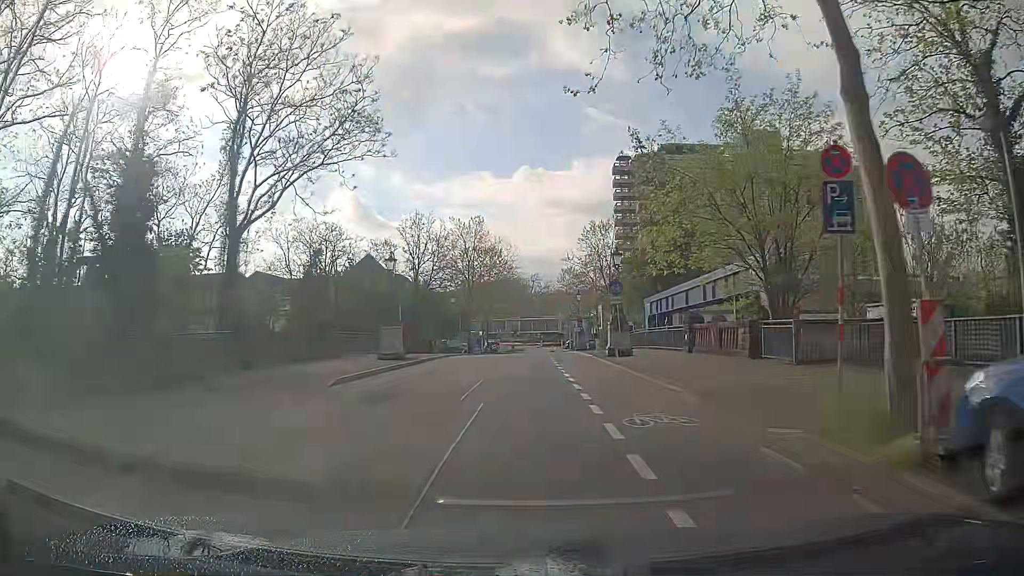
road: tertiary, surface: asphalt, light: Day
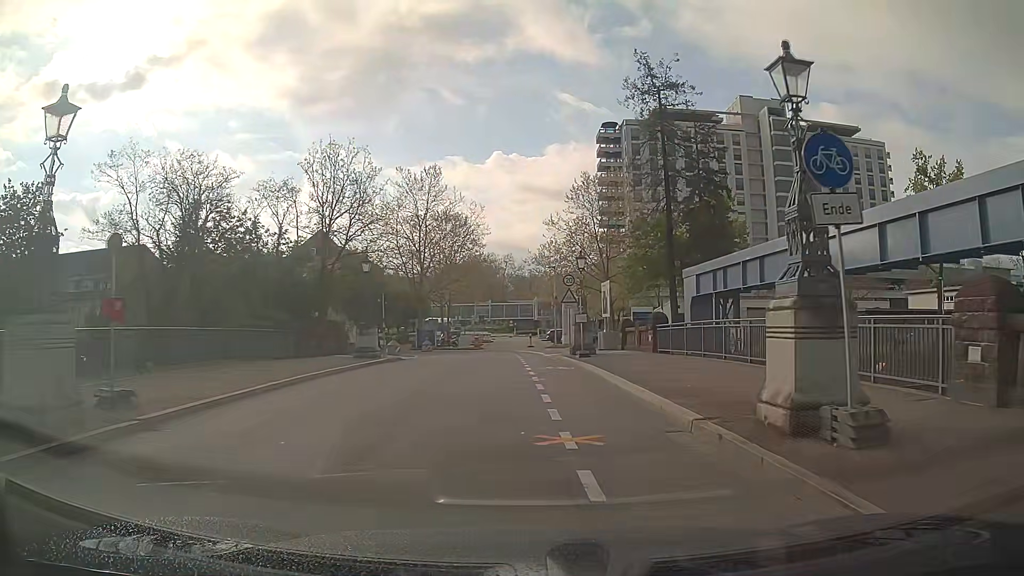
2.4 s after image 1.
(+0.5, +20.2) m; +4°
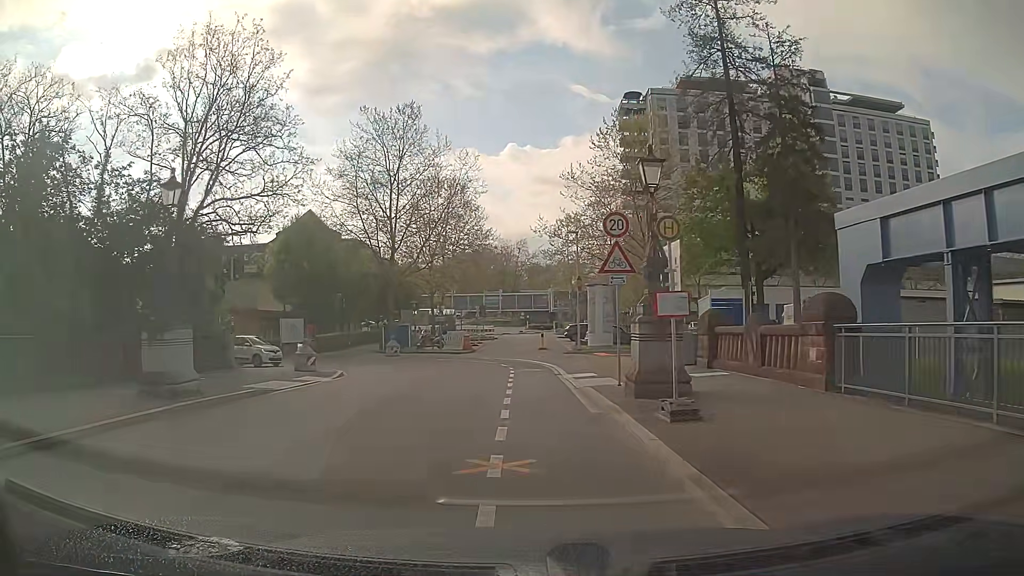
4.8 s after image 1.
(+0.1, +17.0) m; -2°
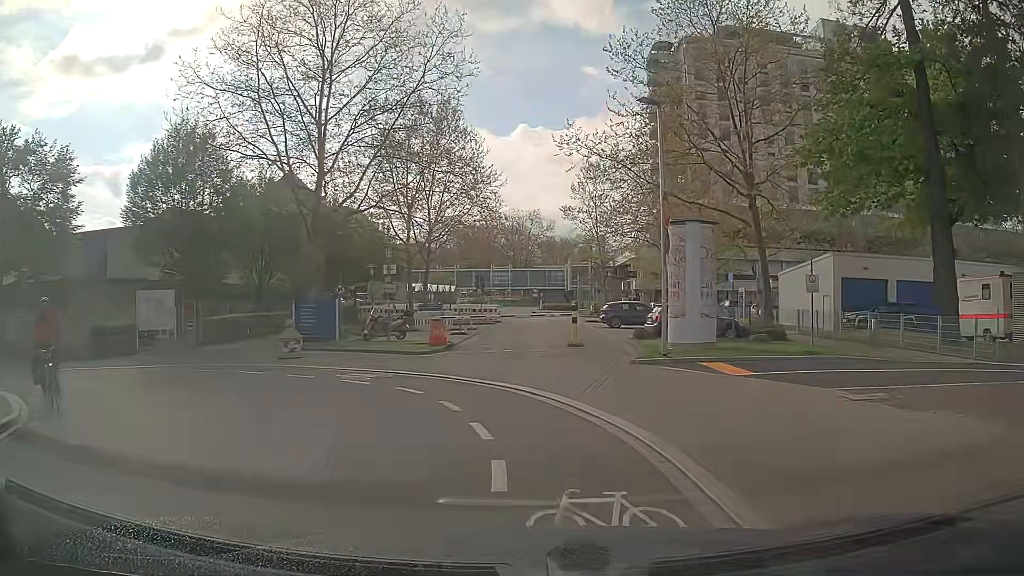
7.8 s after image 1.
(-0.3, +18.8) m; -2°
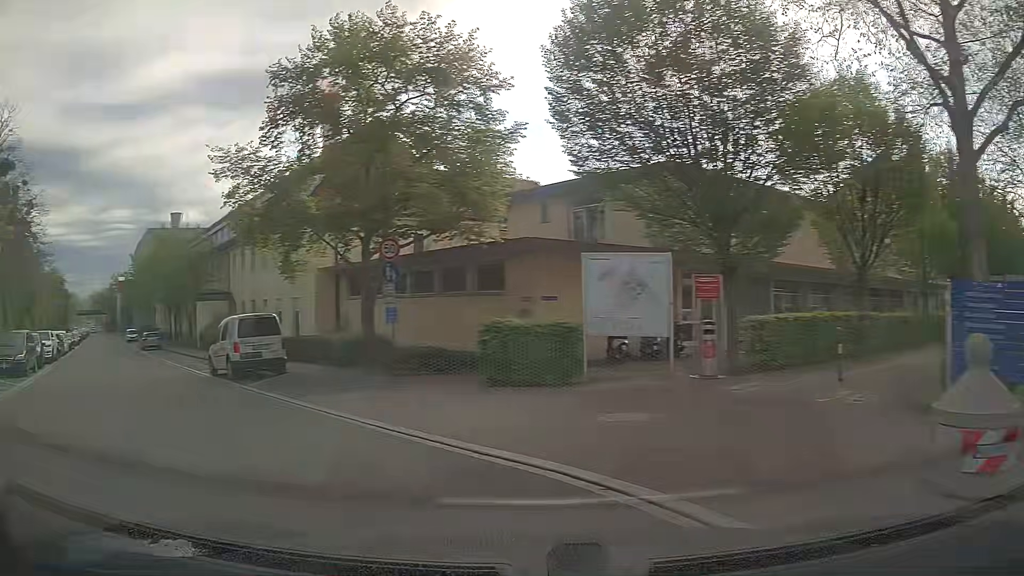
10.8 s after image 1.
(-4.5, +14.7) m; -51°
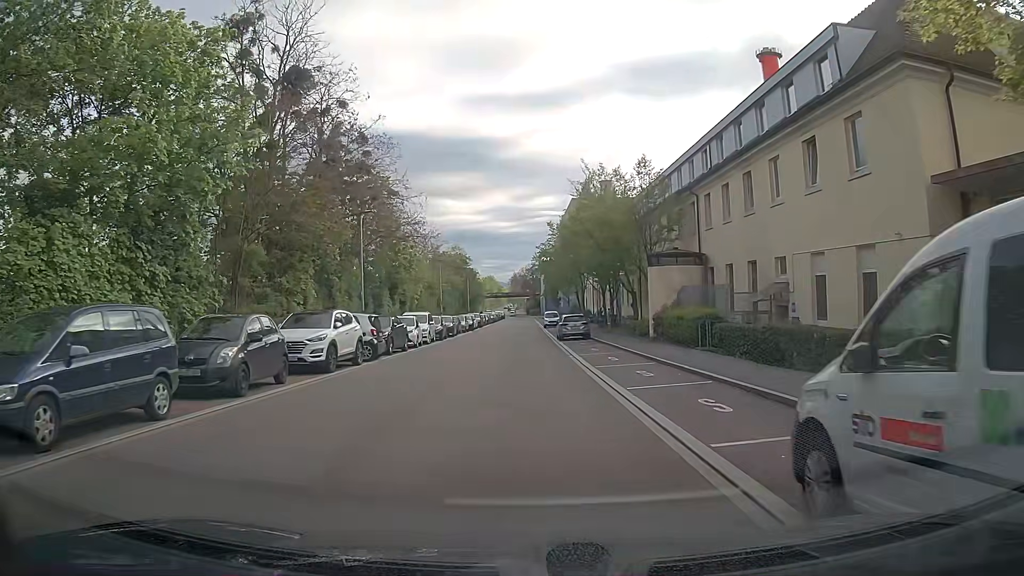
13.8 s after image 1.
(-8.5, +16.5) m; -36°
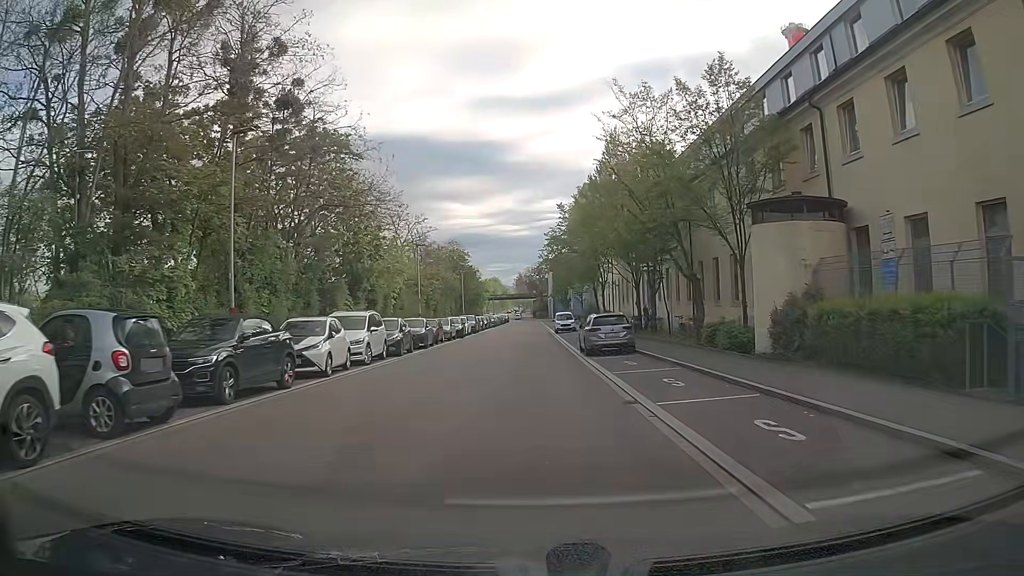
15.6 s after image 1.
(-0.4, +14.8) m; -1°
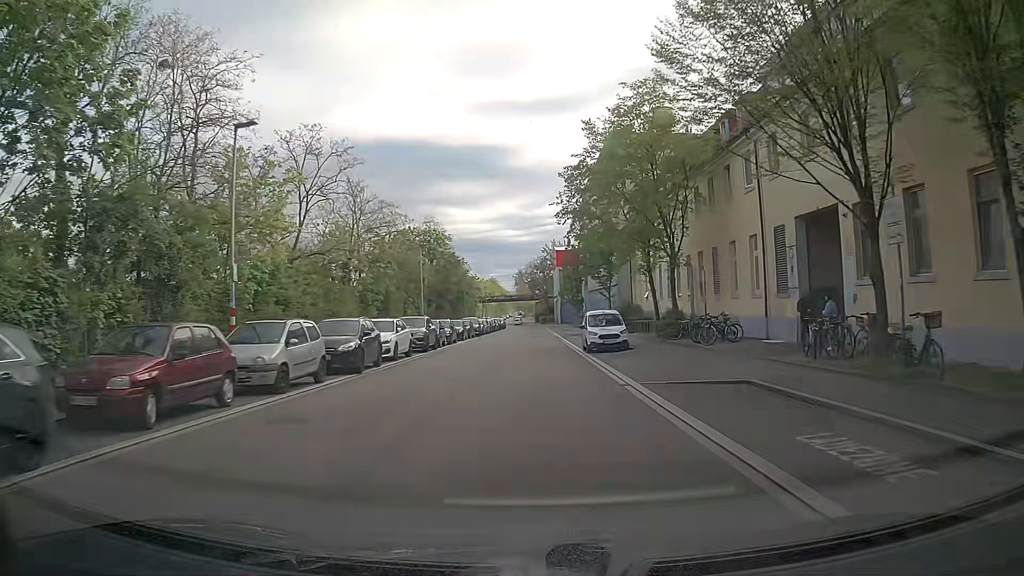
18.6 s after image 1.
(-0.5, +29.2) m; -1°
(0, +10) (0, +20) (0, +30) (0, +40) (0, +50) (0, +60) (+1, +70) (+1, +80) (+1, +90) (+1, +100) m
